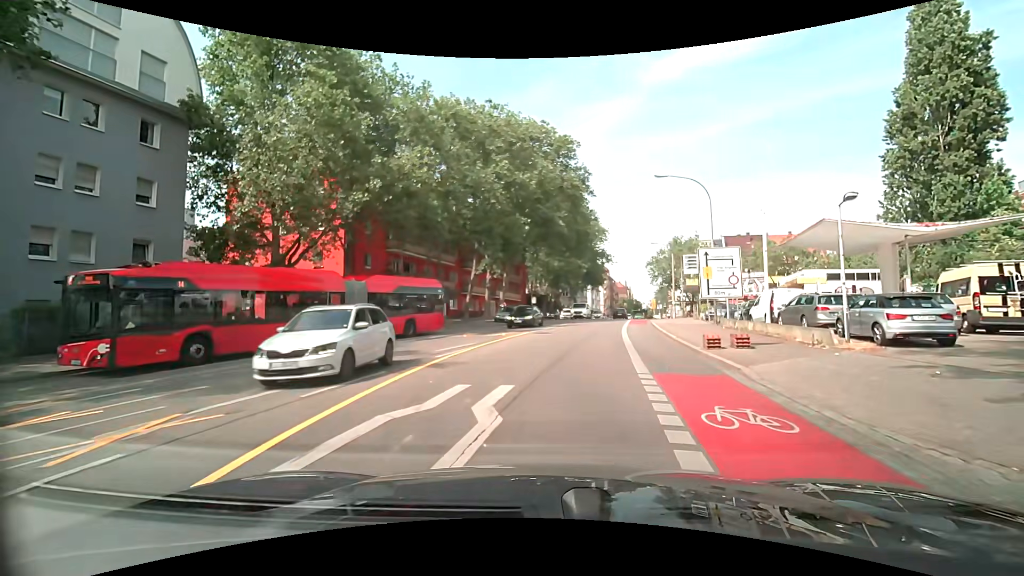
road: secondary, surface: asphalt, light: Day
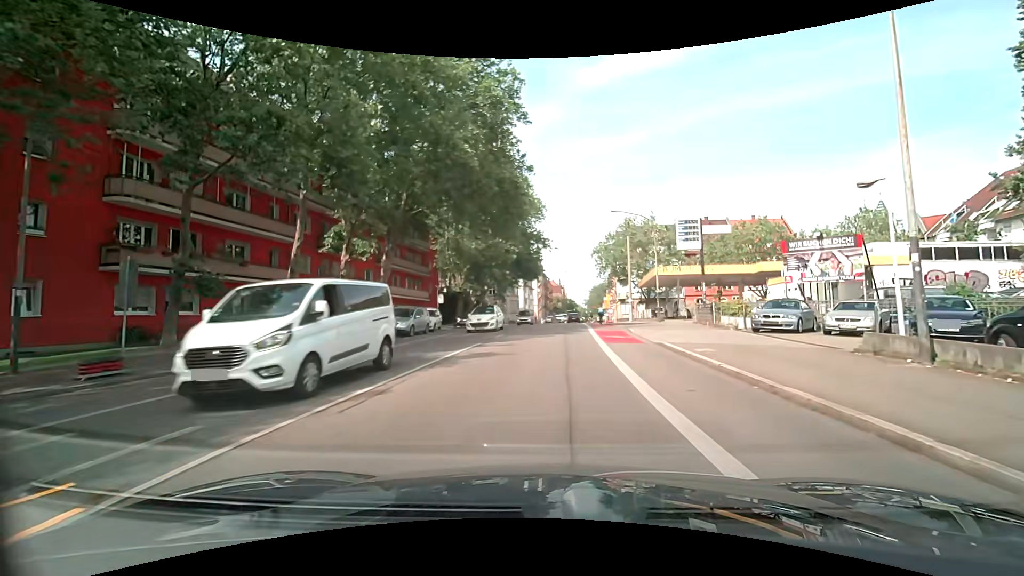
(+1.7, +22.3) m; +7°
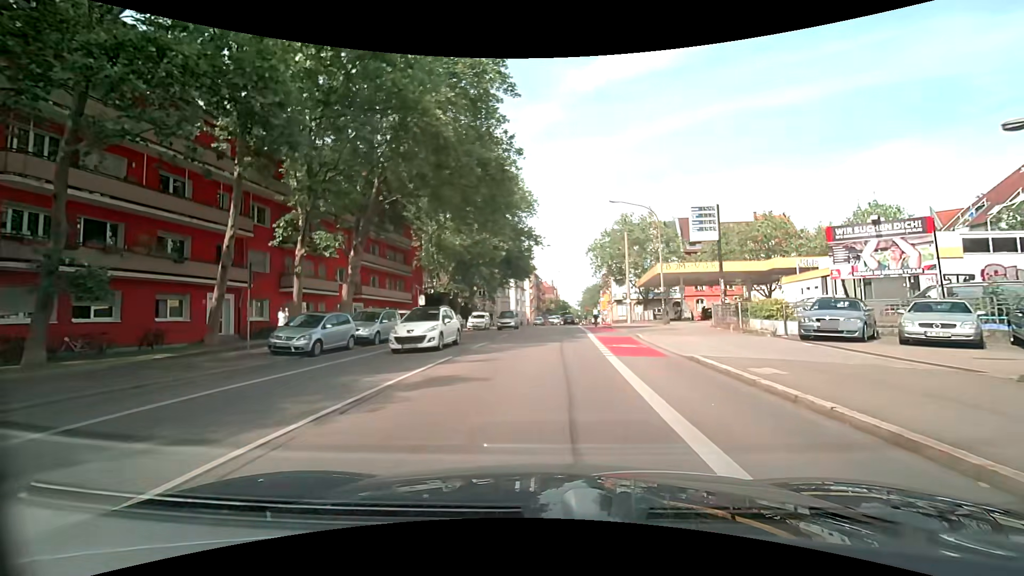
(+0.1, +4.5) m; +2°
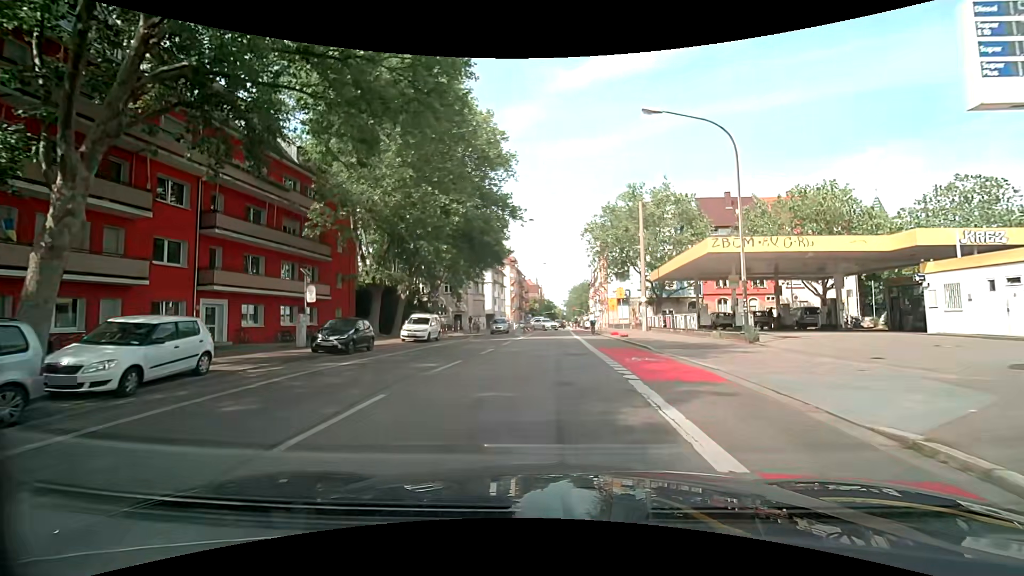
(+0.3, +18.0) m; +2°
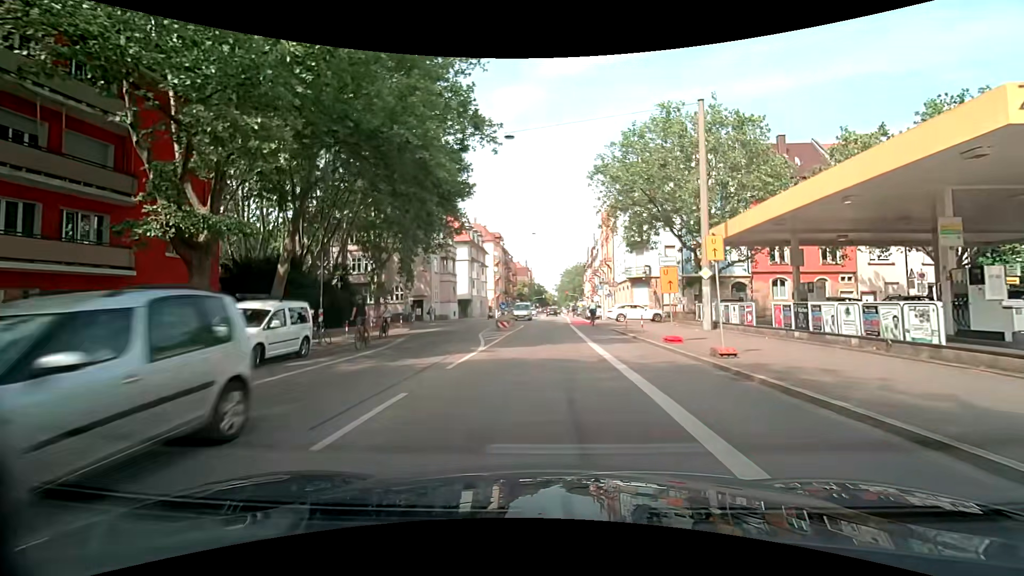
(+0.2, +18.1) m; +2°
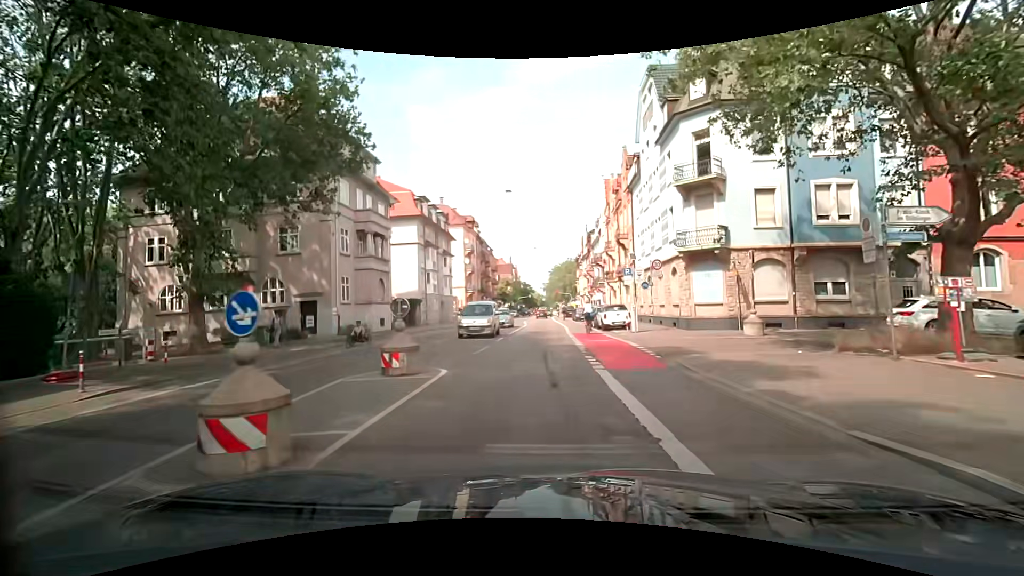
(0.0, +23.1) m; 0°
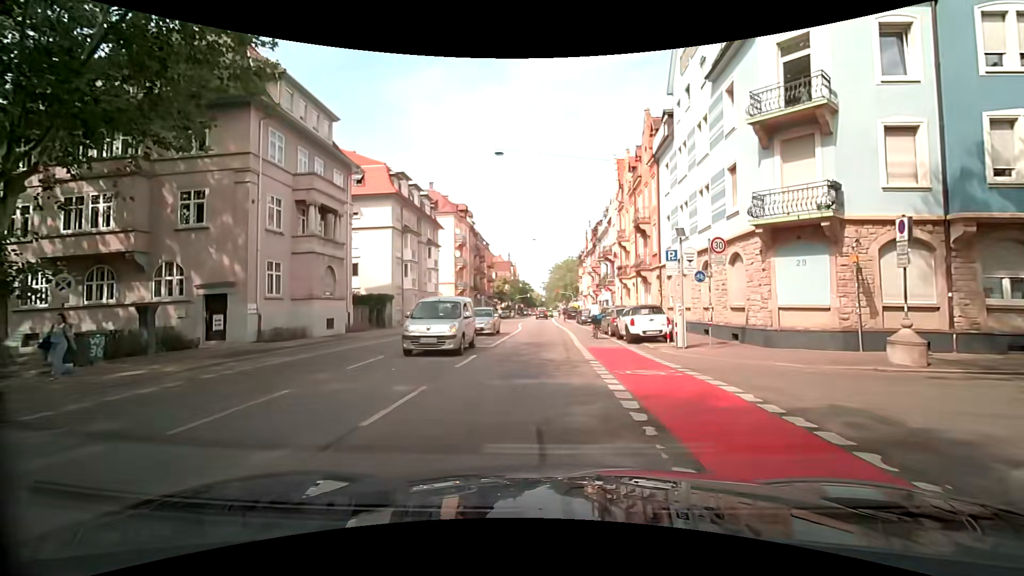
(0.0, +9.1) m; 0°
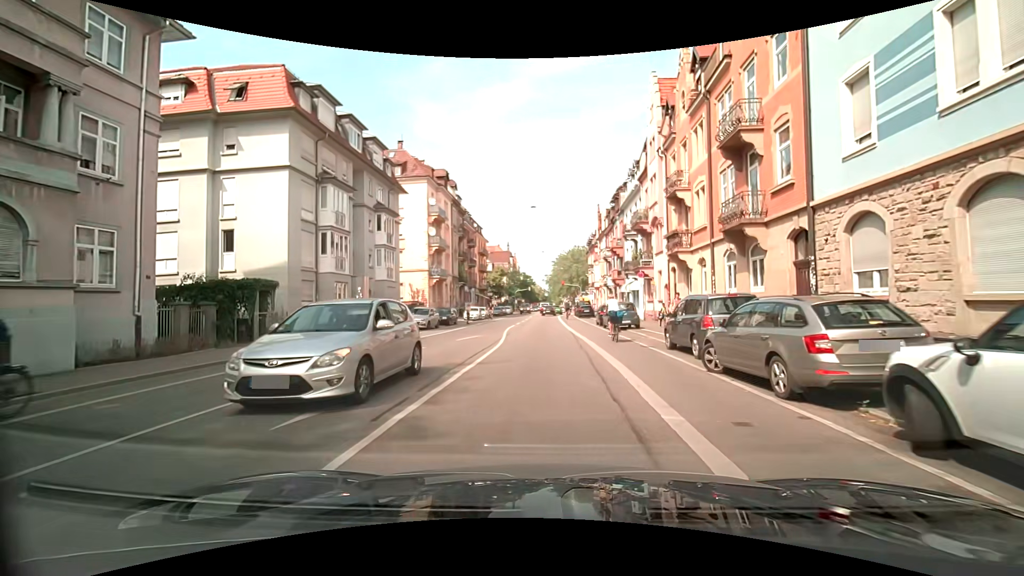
(-0.2, +18.1) m; -1°
(0, +10) (0, +20) (0, +30) (0, +40) (0, +50) (0, +60) (0, +70) (+1, +80) (+2, +90) (+3, +100) m
